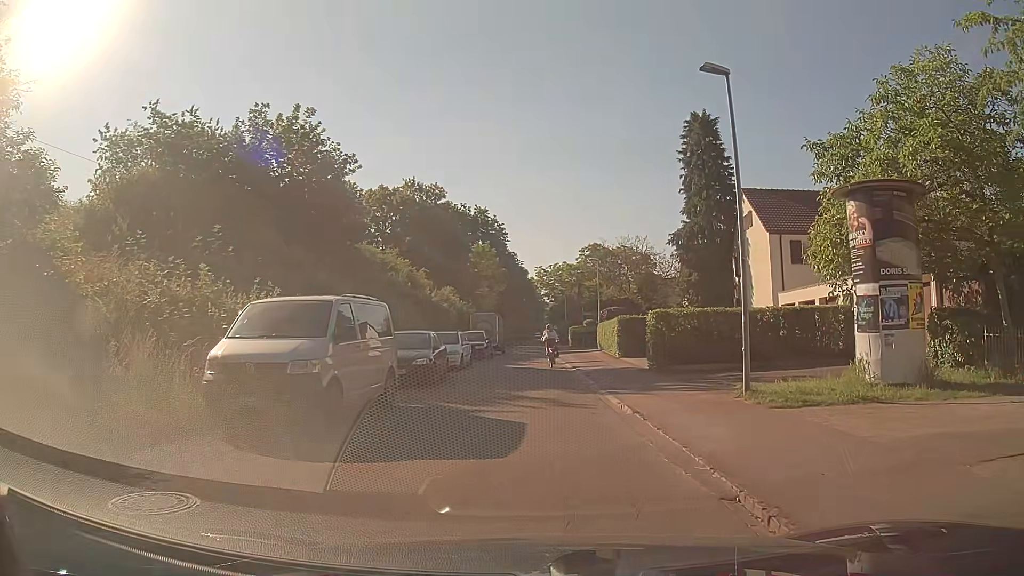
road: residential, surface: asphalt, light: Day
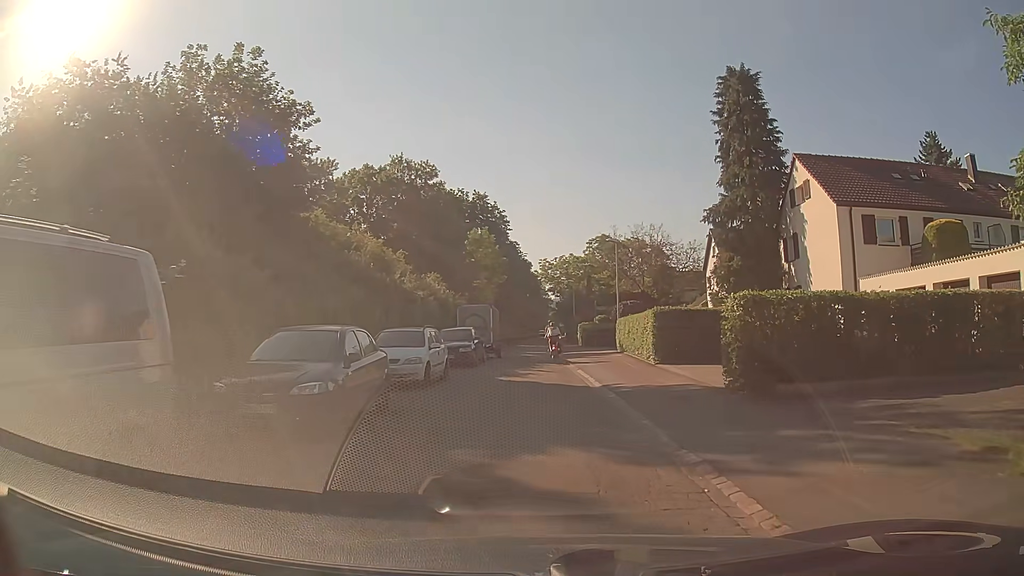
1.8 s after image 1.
(+0.1, +8.4) m; 0°
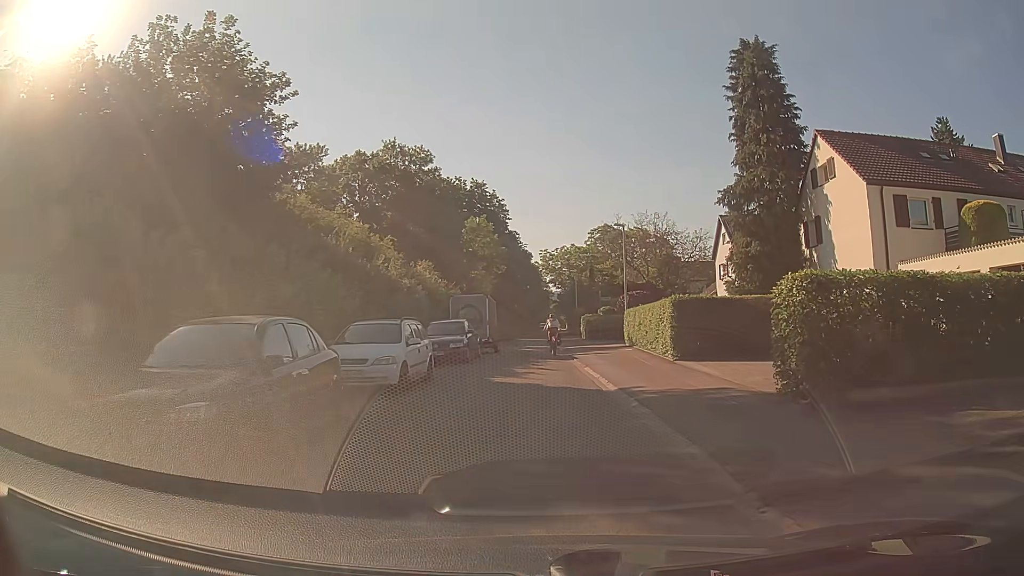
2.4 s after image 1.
(0.0, +2.9) m; 0°
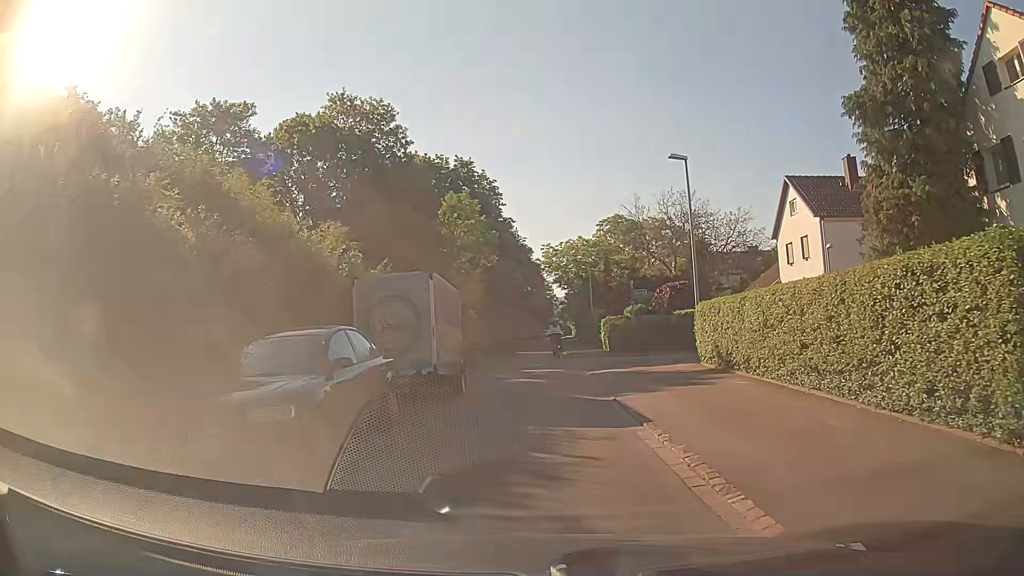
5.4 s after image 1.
(+0.1, +15.0) m; 0°
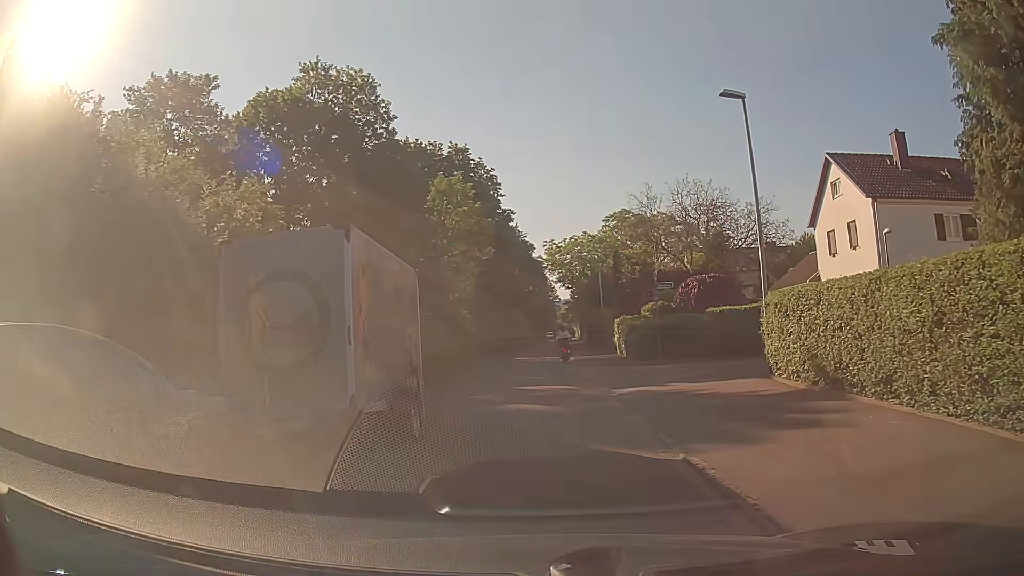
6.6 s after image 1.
(+0.1, +5.8) m; +1°
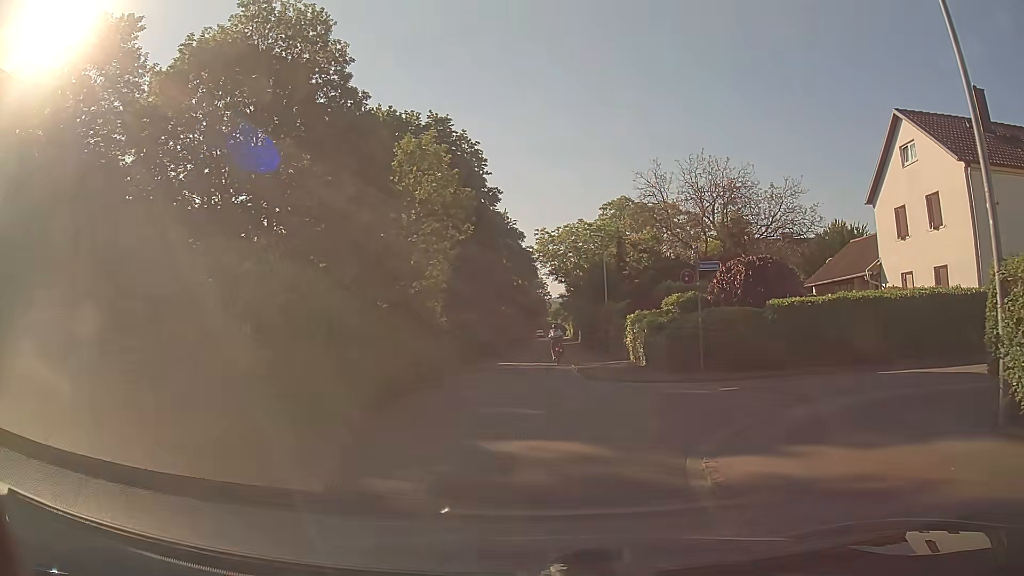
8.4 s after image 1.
(-0.1, +8.0) m; +1°
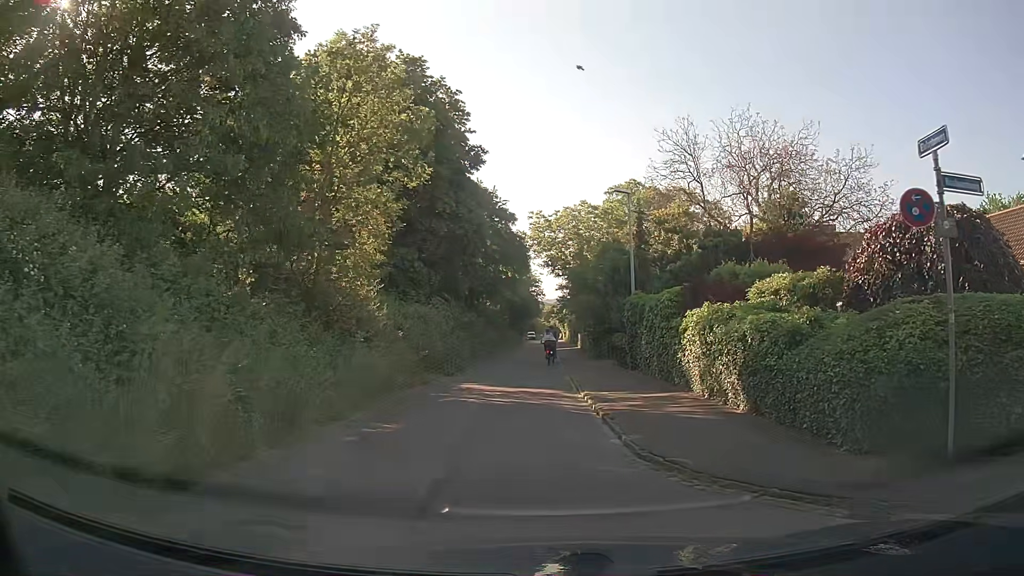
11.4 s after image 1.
(0.0, +11.9) m; 0°
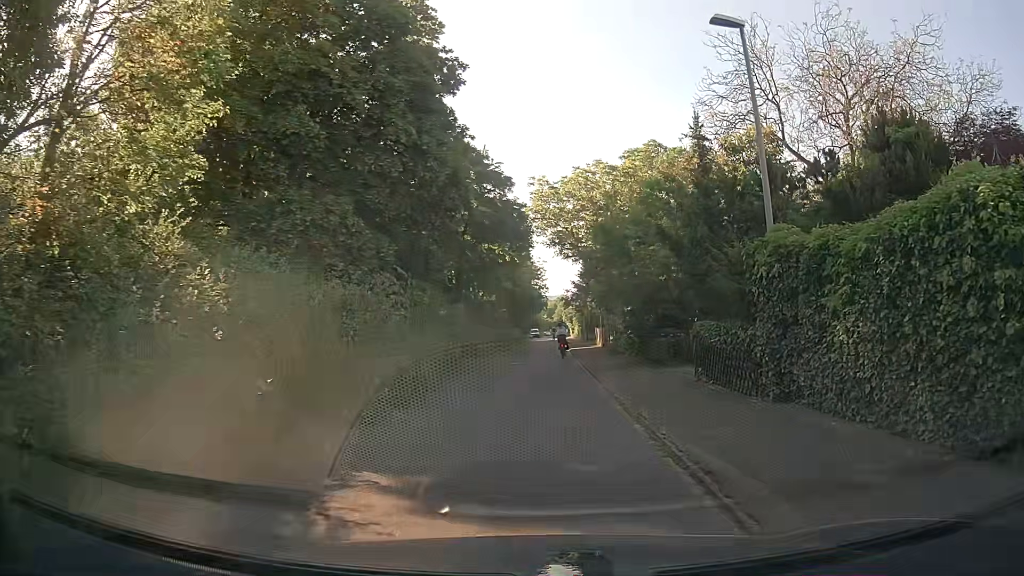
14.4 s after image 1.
(-0.2, +12.9) m; +1°
